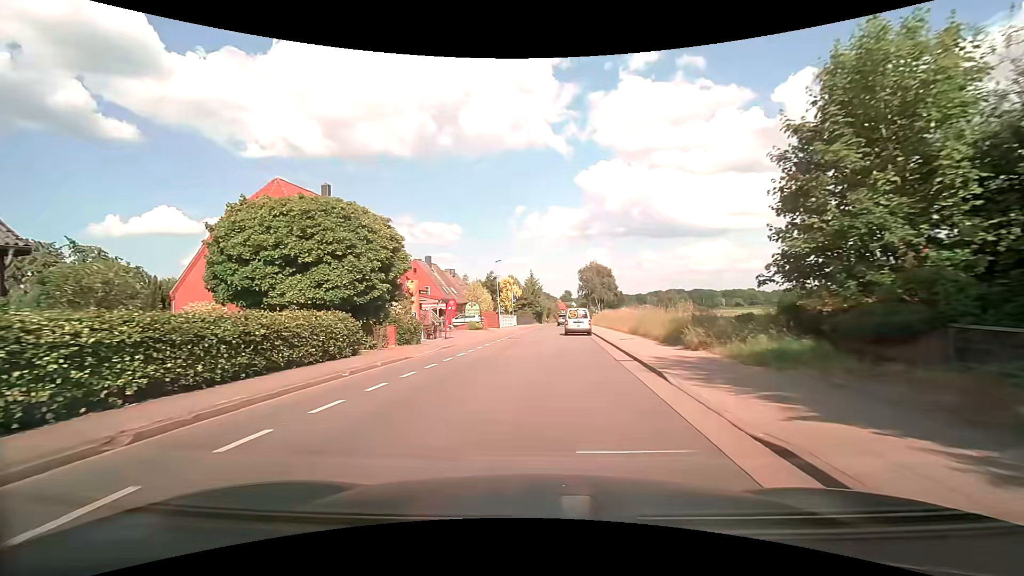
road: tertiary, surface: asphalt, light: Day
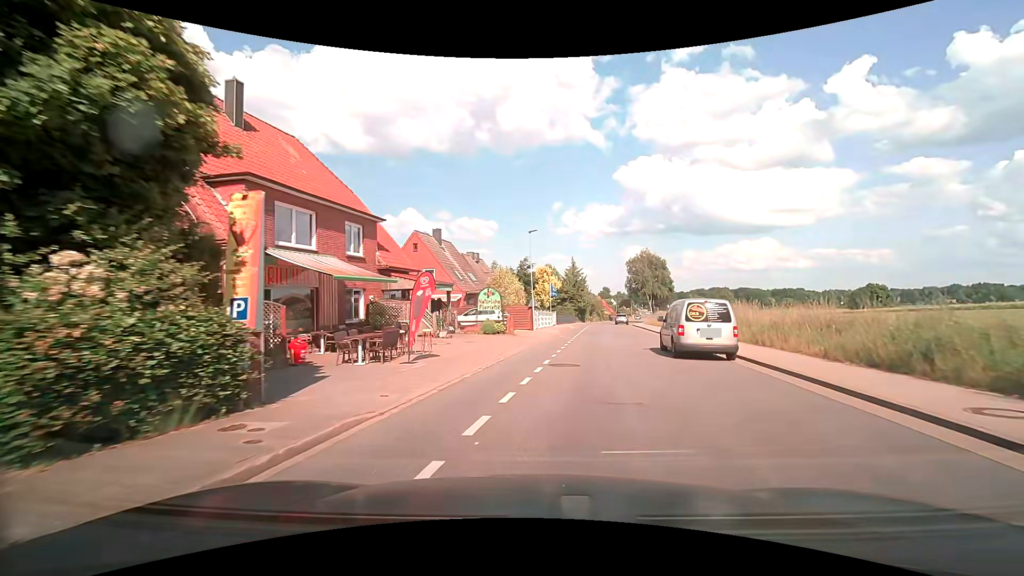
(-1.1, +17.3) m; -4°
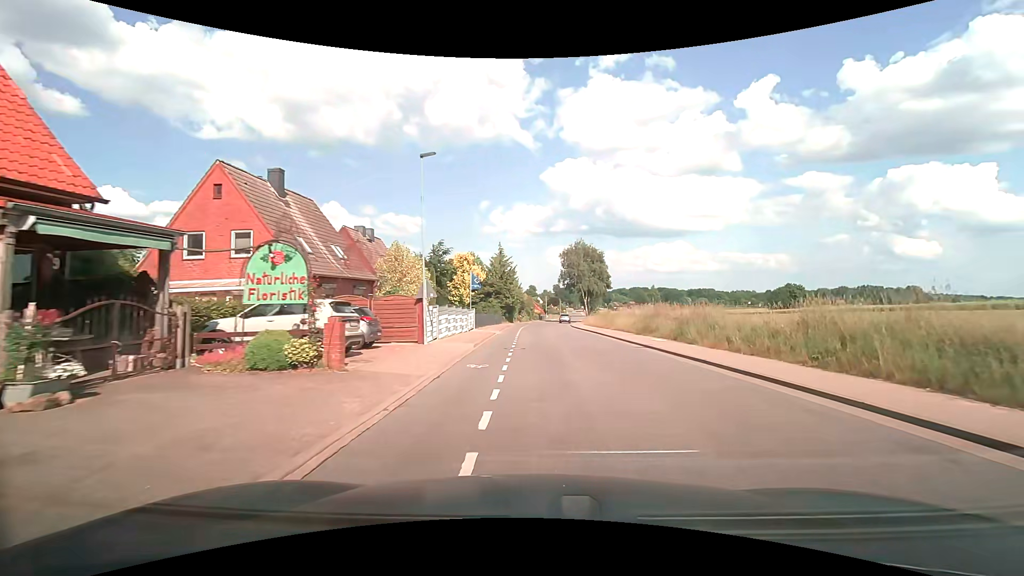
(+0.9, +17.2) m; +8°
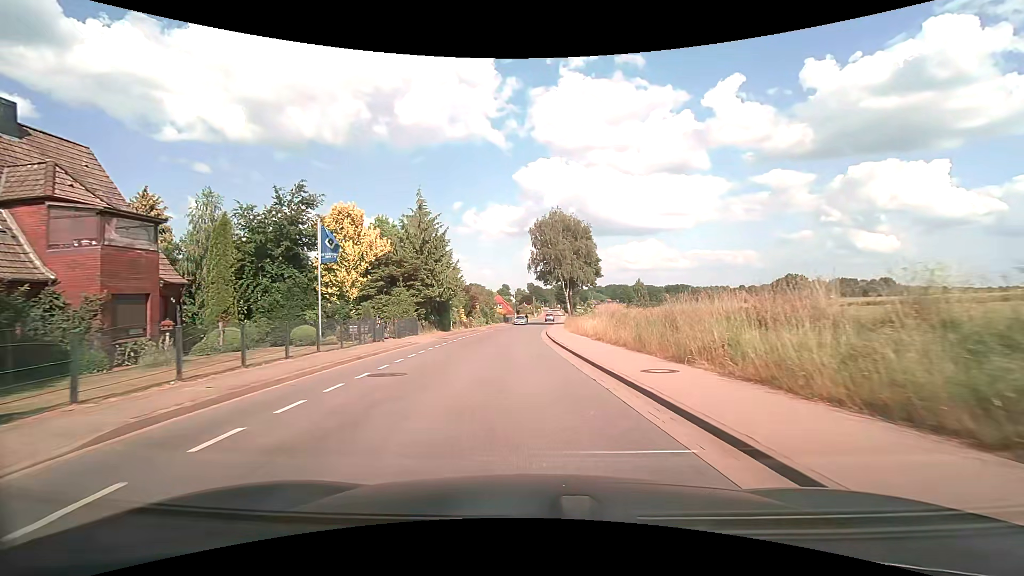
(+2.4, +31.7) m; +3°
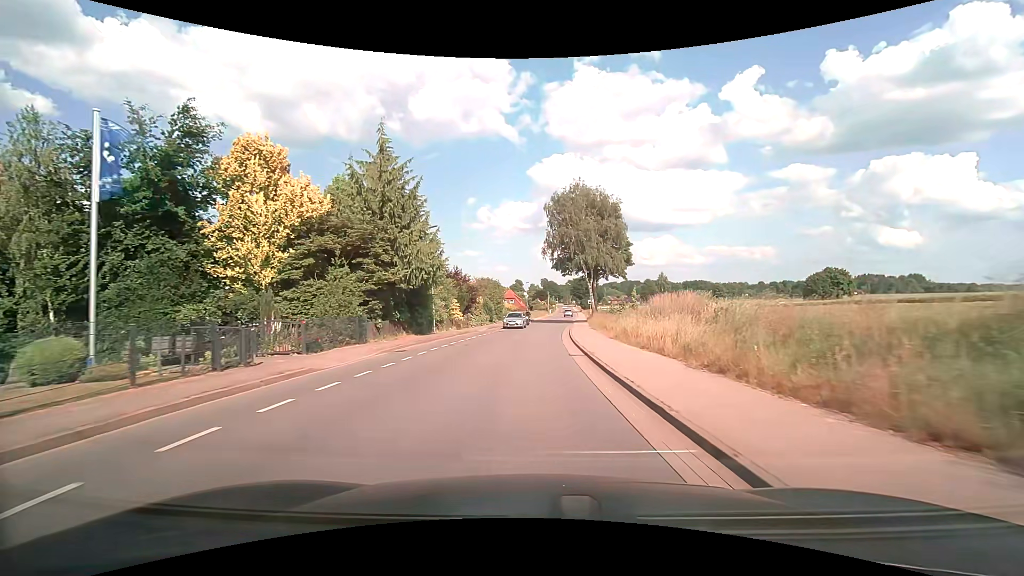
(-0.2, +13.9) m; -2°
(0, +10) (0, +20) (0, +30) (+1, +40) (+2, +50) (+2, +60) (+3, +70) (+4, +80) (+5, +90) (+6, +100) m
